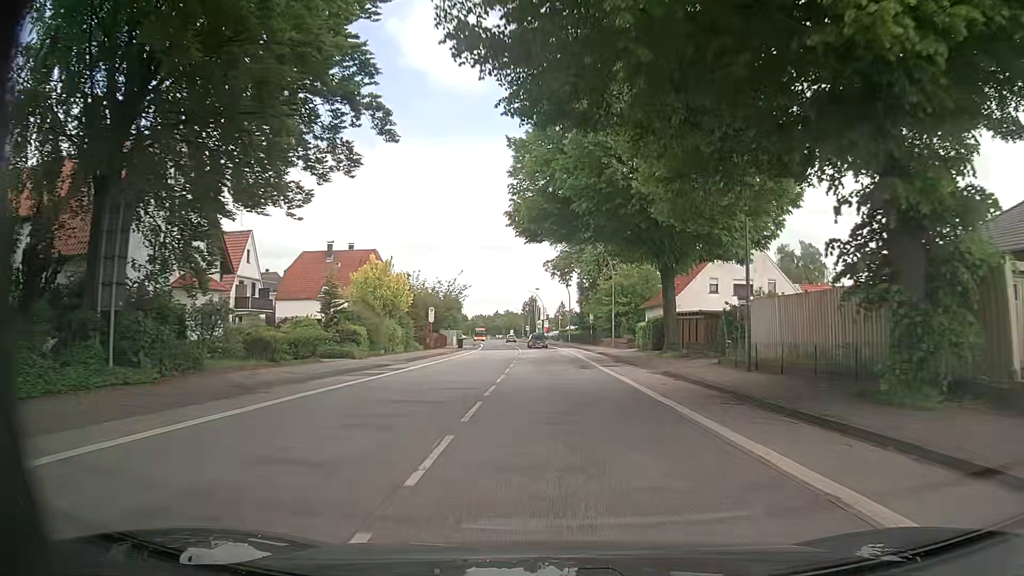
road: primary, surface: asphalt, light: Day
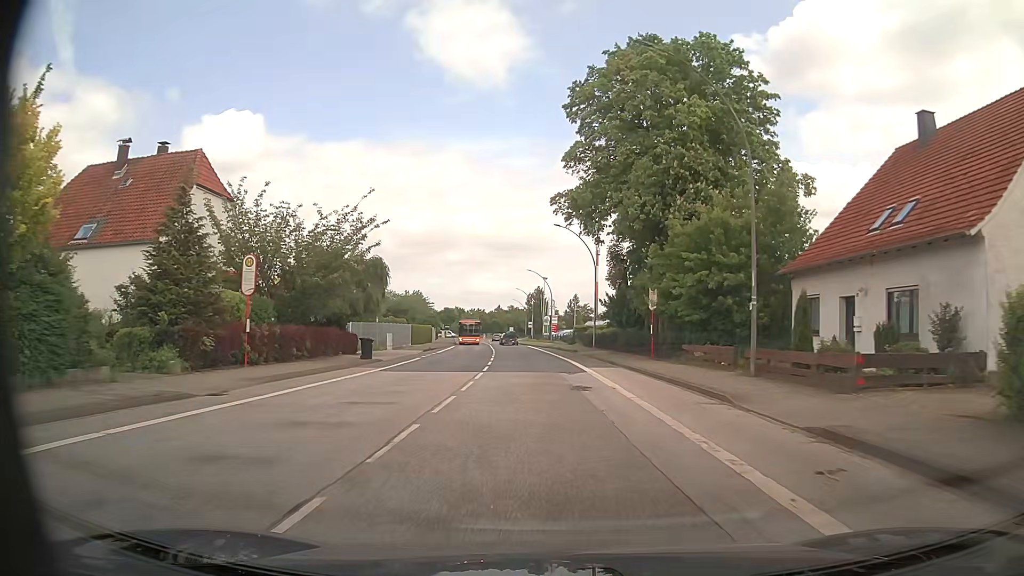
(+0.4, +39.5) m; 0°
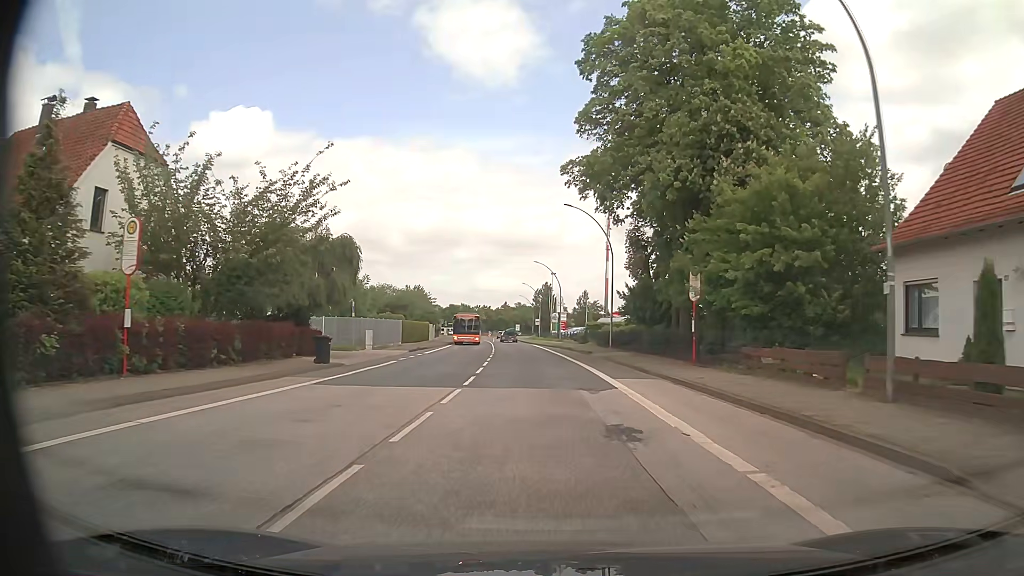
(0.0, +7.9) m; 0°
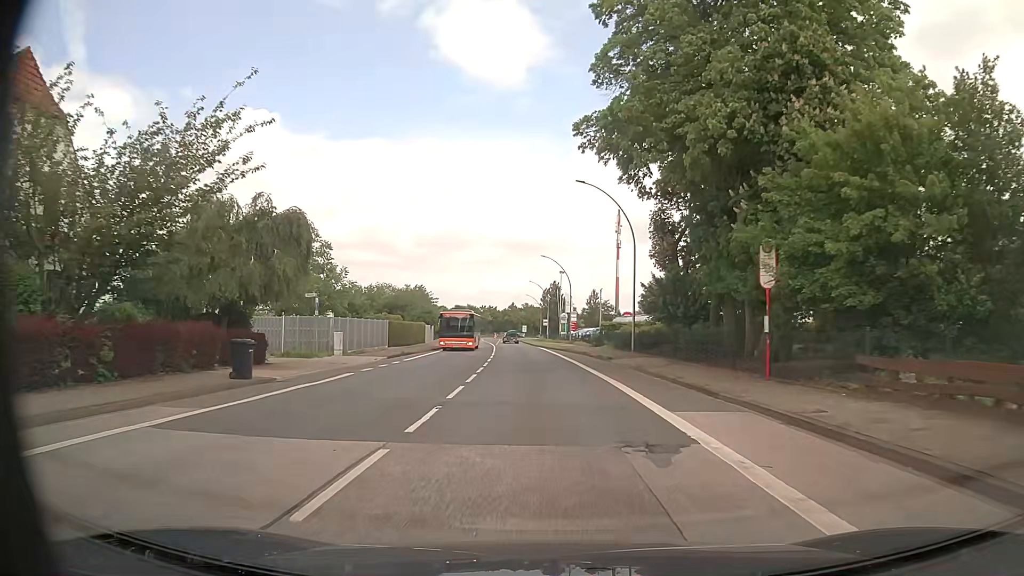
(-0.1, +7.9) m; -1°
